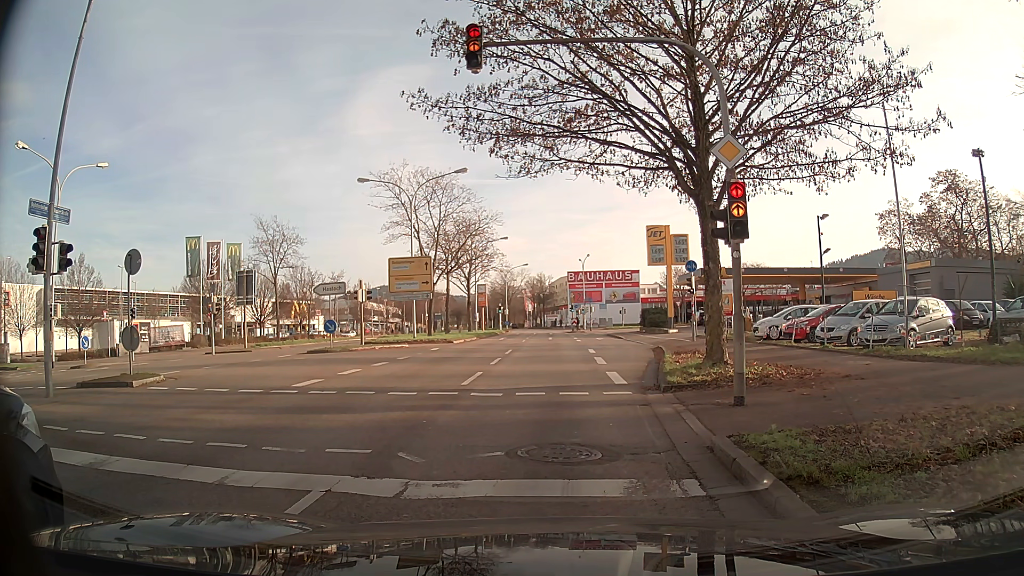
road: primary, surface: asphalt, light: Day
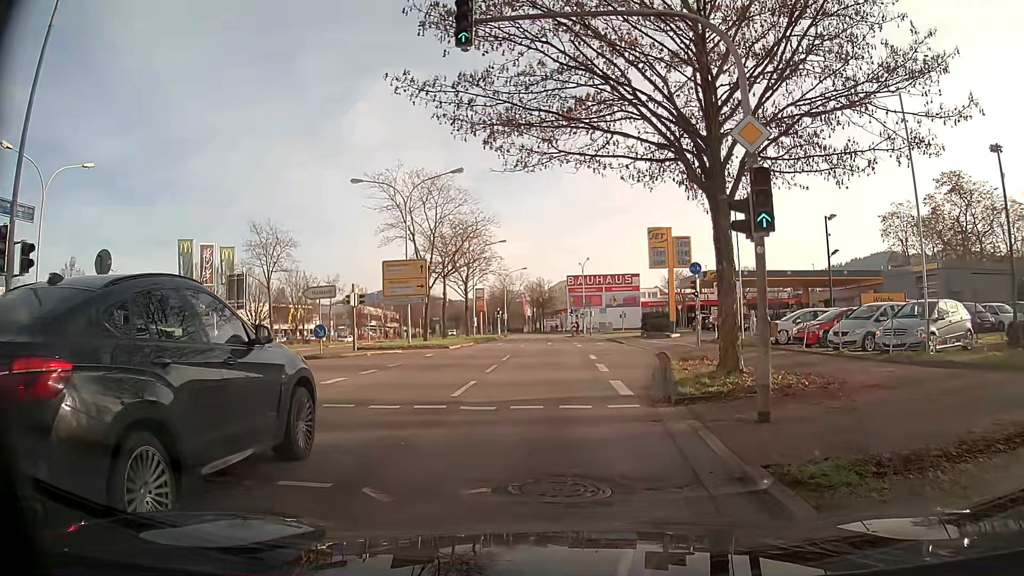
(0.0, +1.4) m; +1°
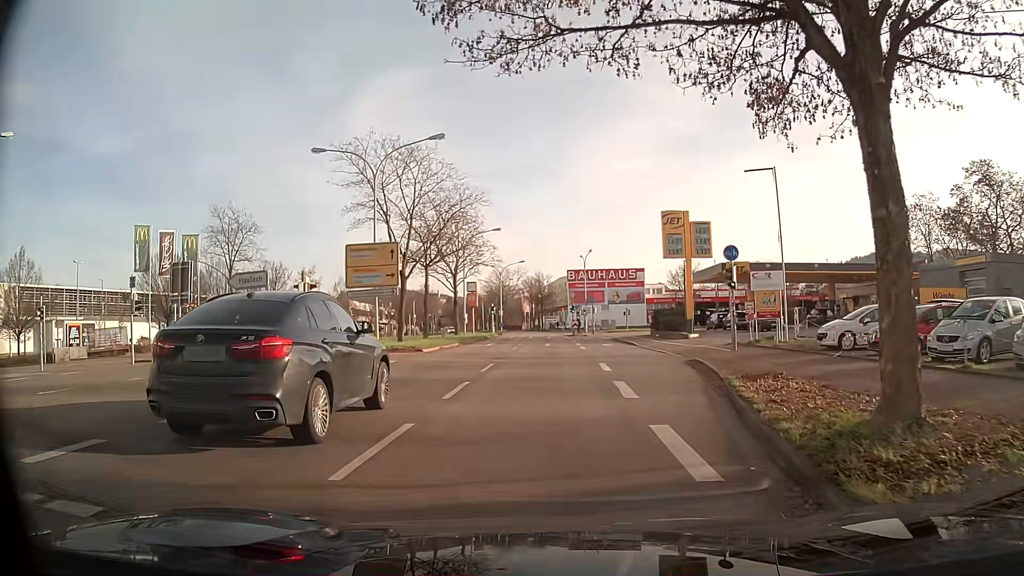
(-0.1, +7.1) m; -1°
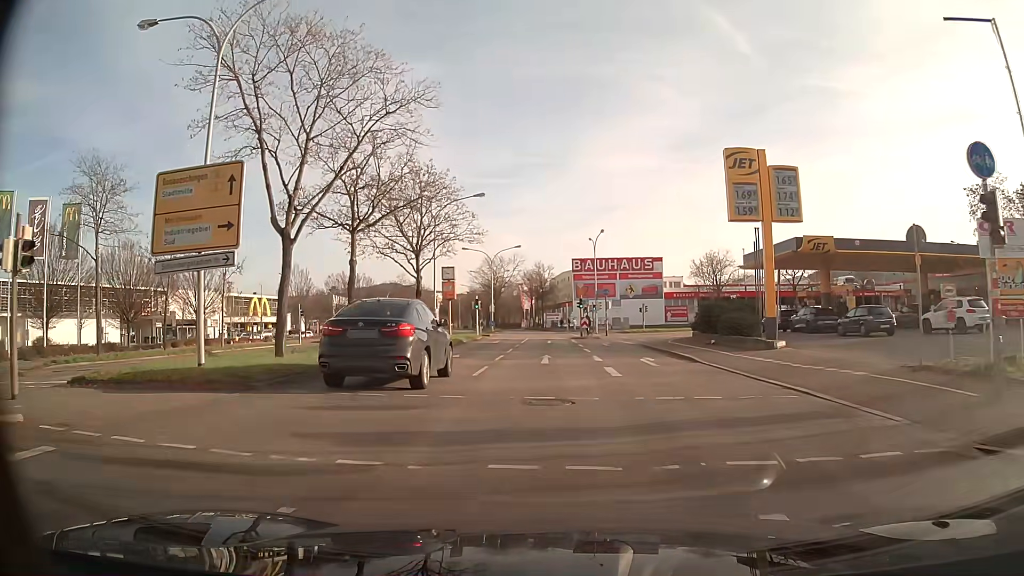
(0.0, +16.6) m; 0°
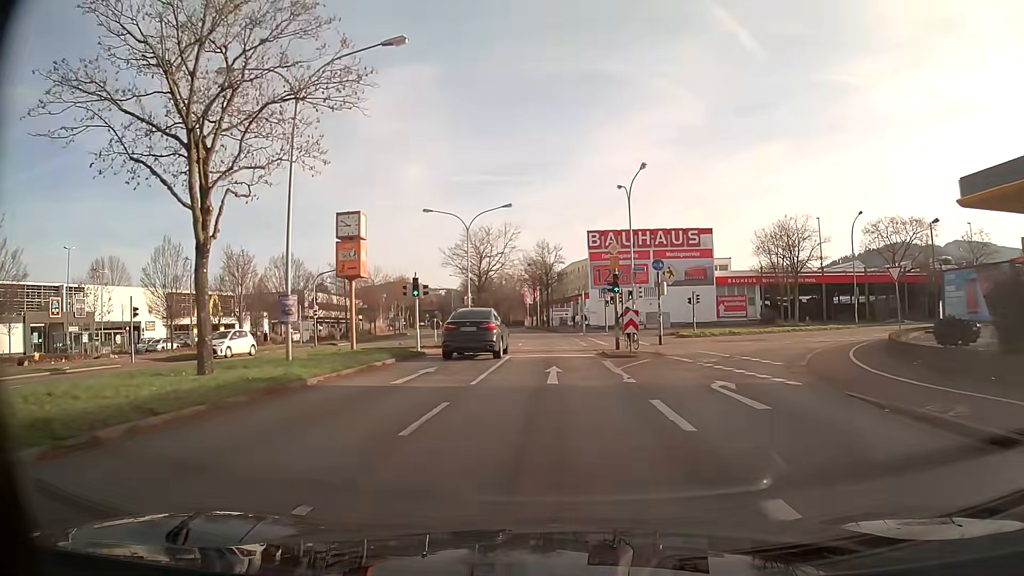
(-0.1, +26.5) m; -1°
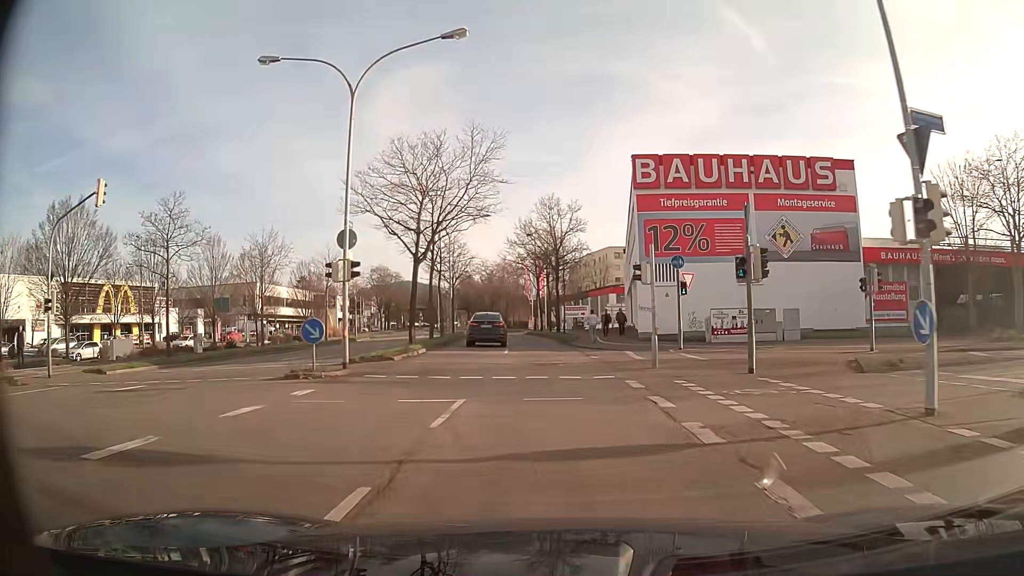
(-0.2, +31.7) m; -1°
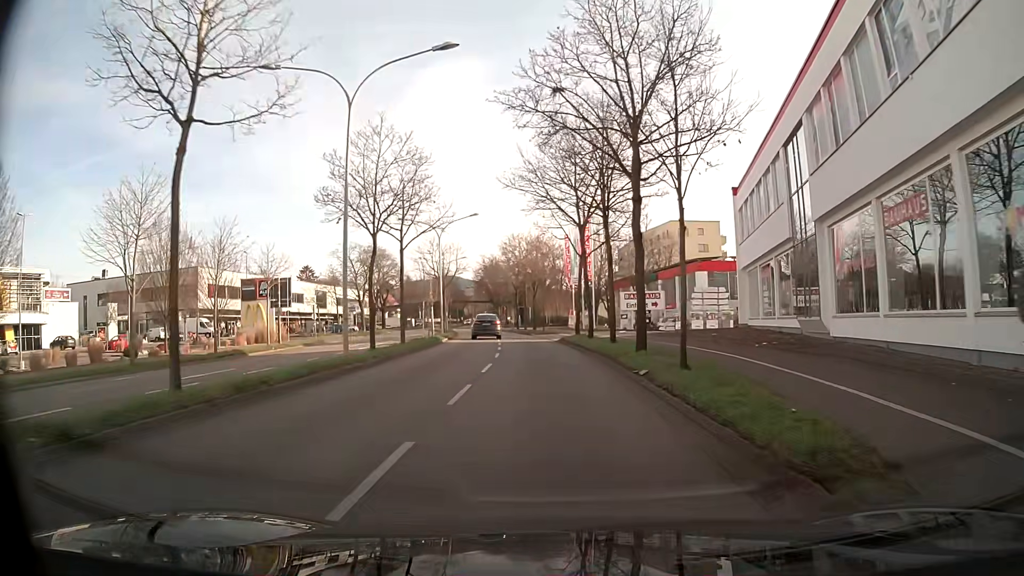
(-1.0, +34.8) m; -4°
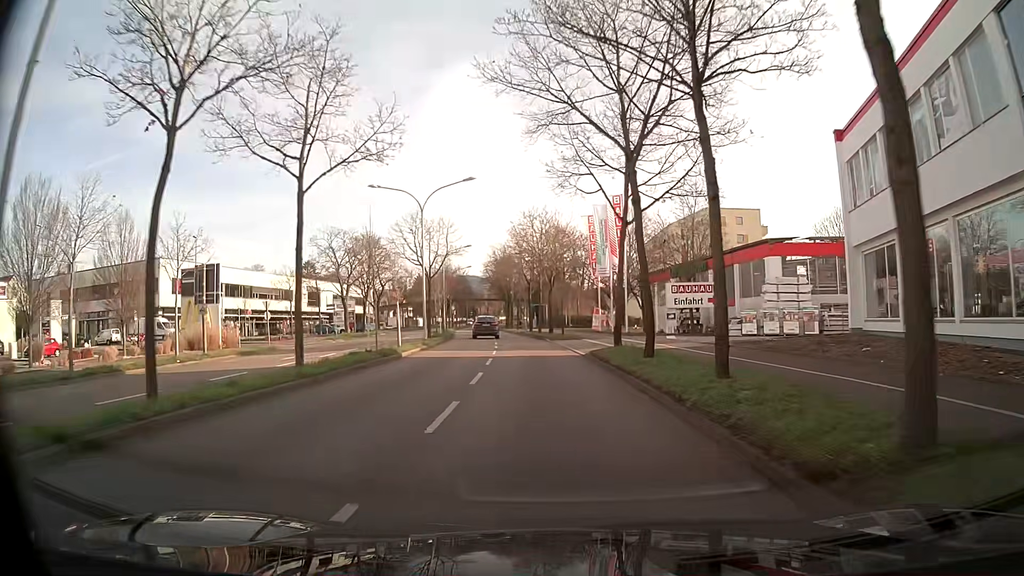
(-0.1, +14.6) m; -1°
(0, +10) (0, +20) (-1, +30) (-2, +40) (-3, +50) (-4, +60) (-6, +70) (-7, +80) (-9, +89) (-10, +99) m
